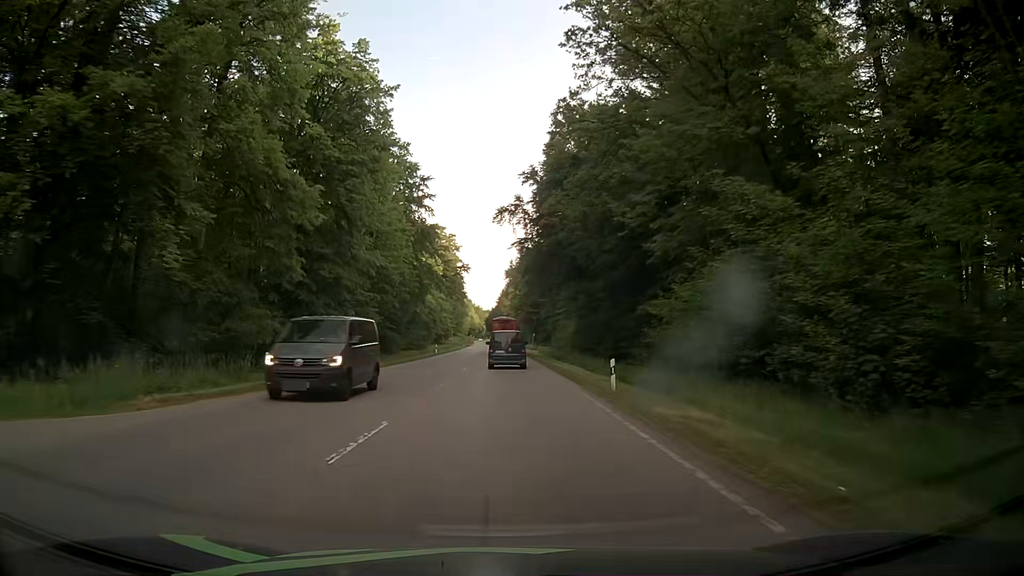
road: secondary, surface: asphalt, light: Day
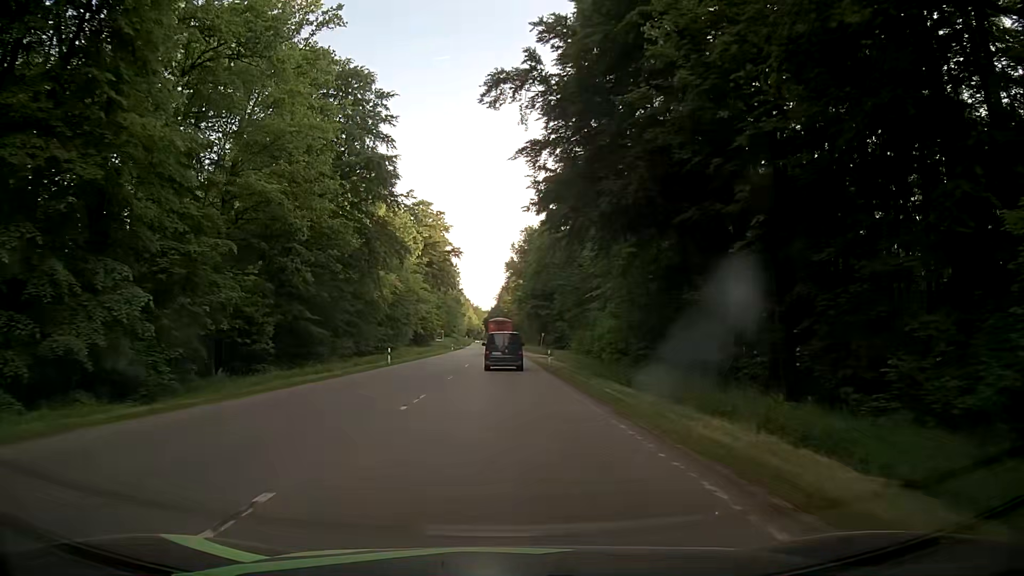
(-0.1, +29.8) m; -1°
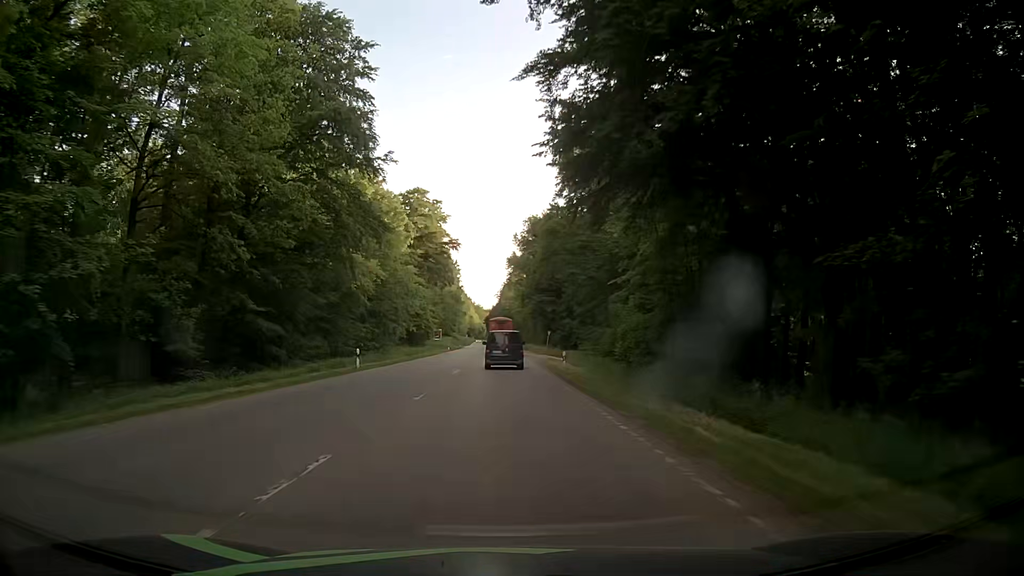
(0.0, +9.9) m; +1°
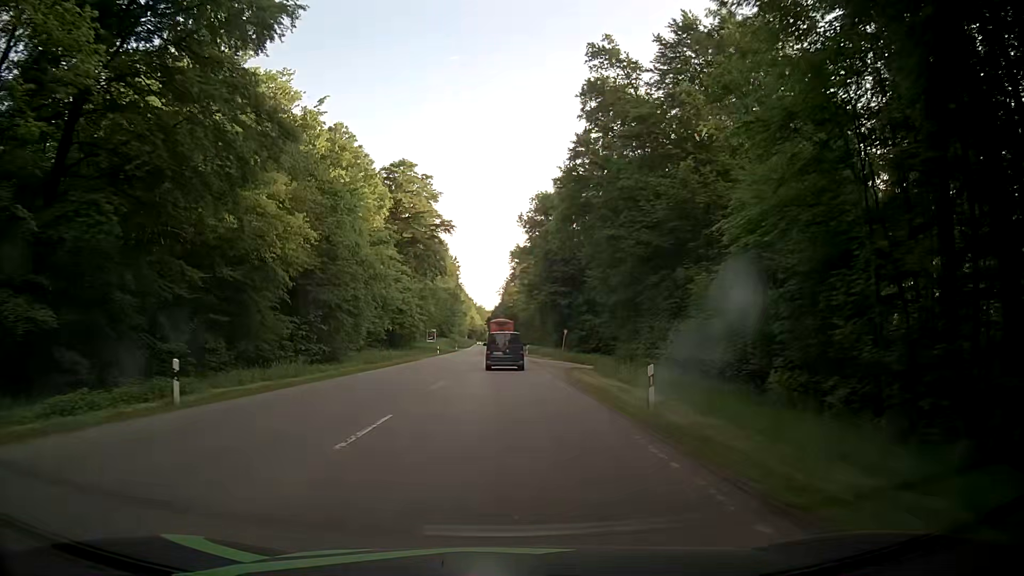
(-0.3, +19.8) m; 0°
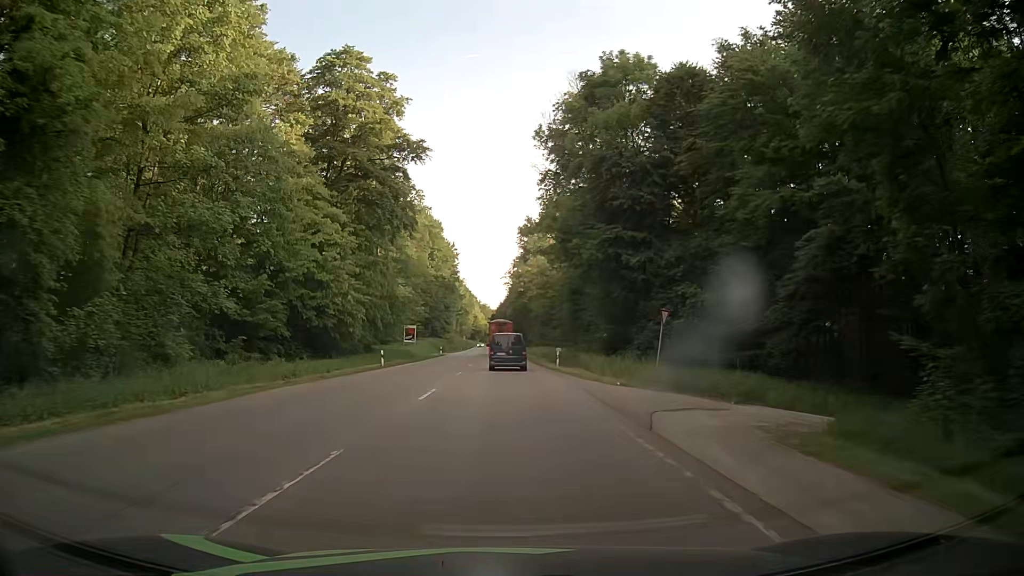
(-0.5, +40.0) m; -2°
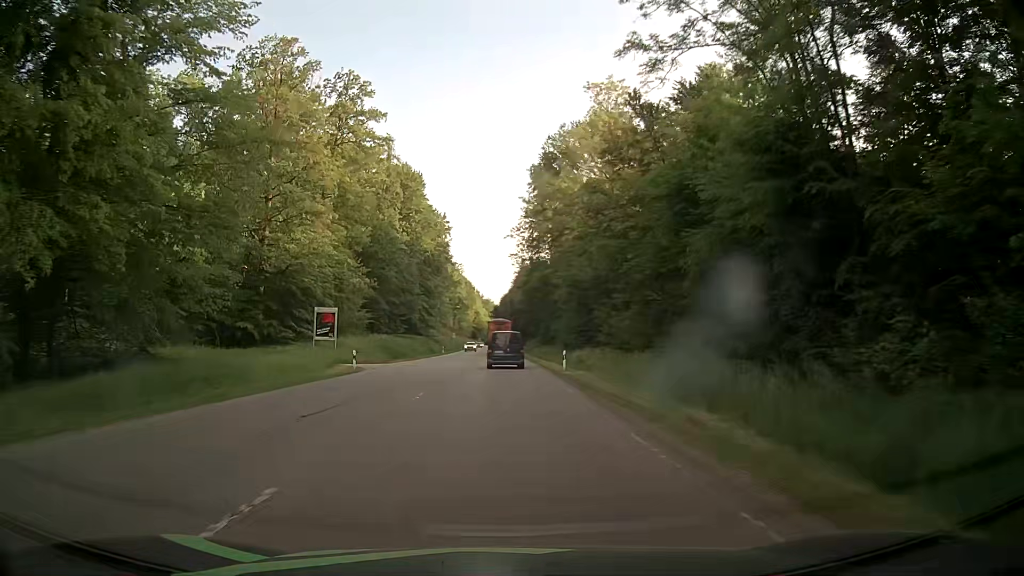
(+0.4, +50.5) m; +1°
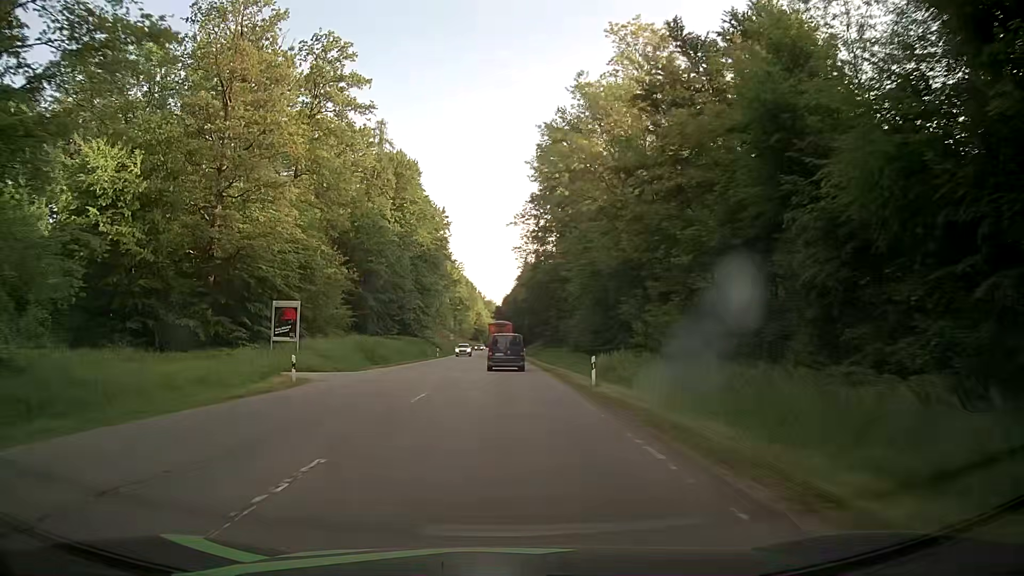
(-0.1, +10.2) m; -1°
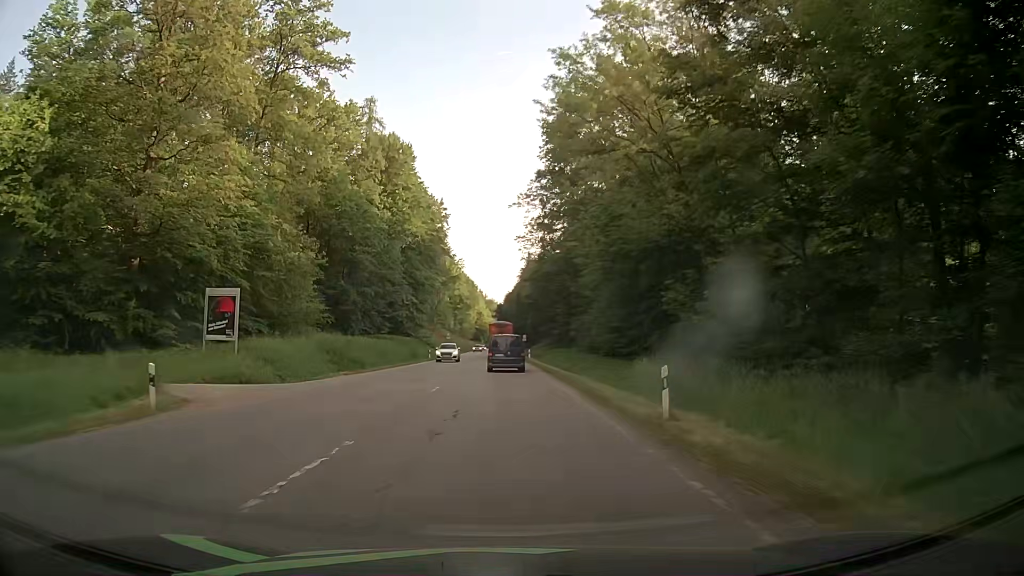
(0.0, +10.3) m; 0°
(0, +10) (0, +20) (0, +30) (0, +40) (0, +50) (0, +60) (0, +70) (0, +80) (0, +90) (-1, +100) m
